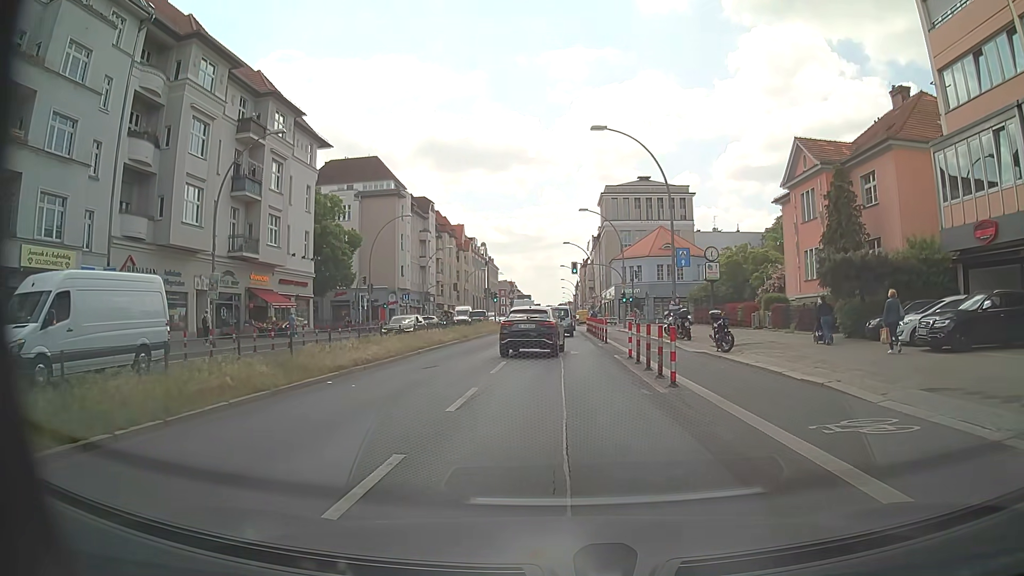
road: primary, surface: asphalt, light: Day
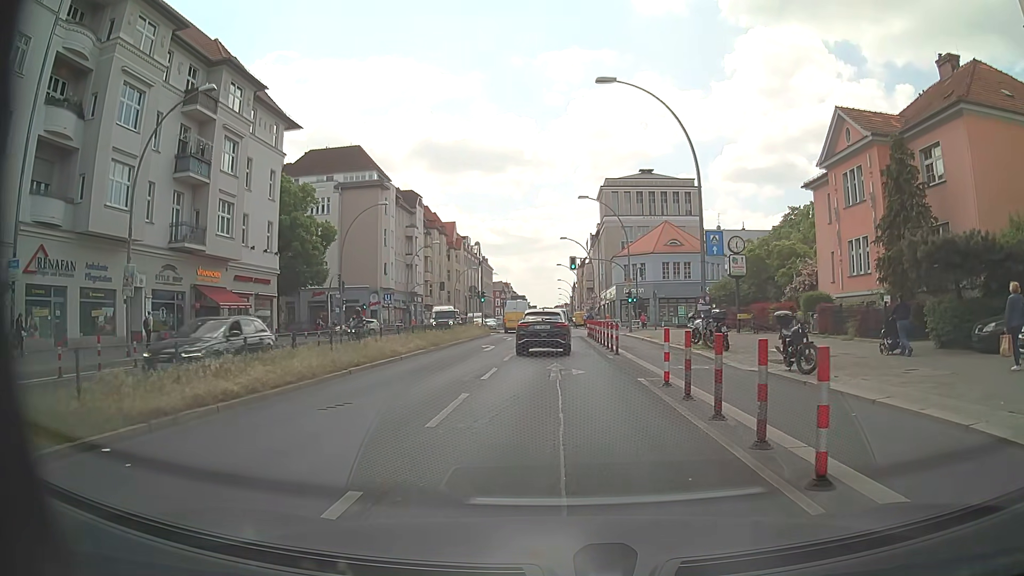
(0.0, +7.2) m; +1°
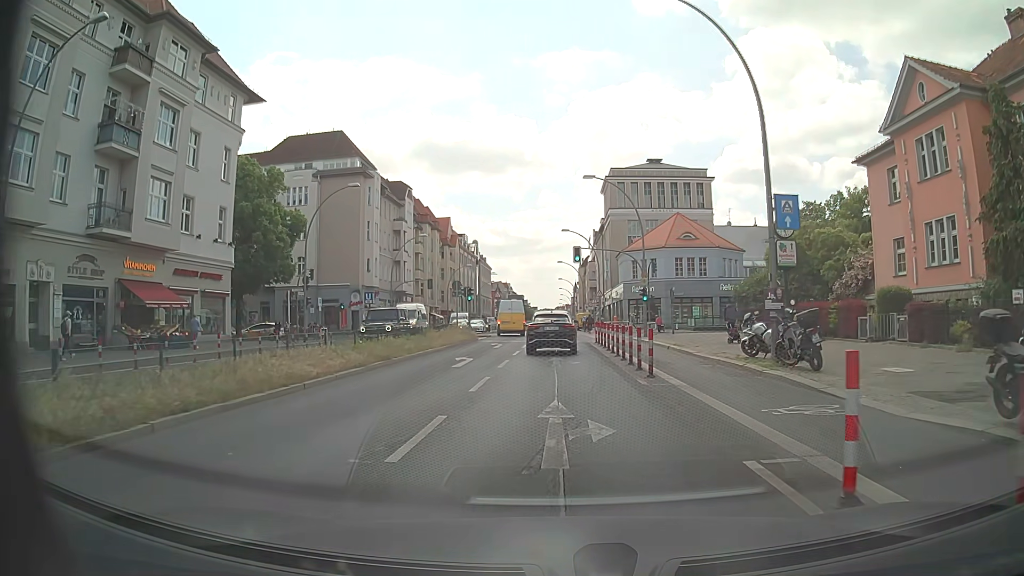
(-0.1, +8.2) m; -1°
(0, +10) (0, +20) (0, +30) (0, +40) (0, +50) (-1, +60) (-1, +70) (-2, +80) (-2, +90) (-2, +100) m
